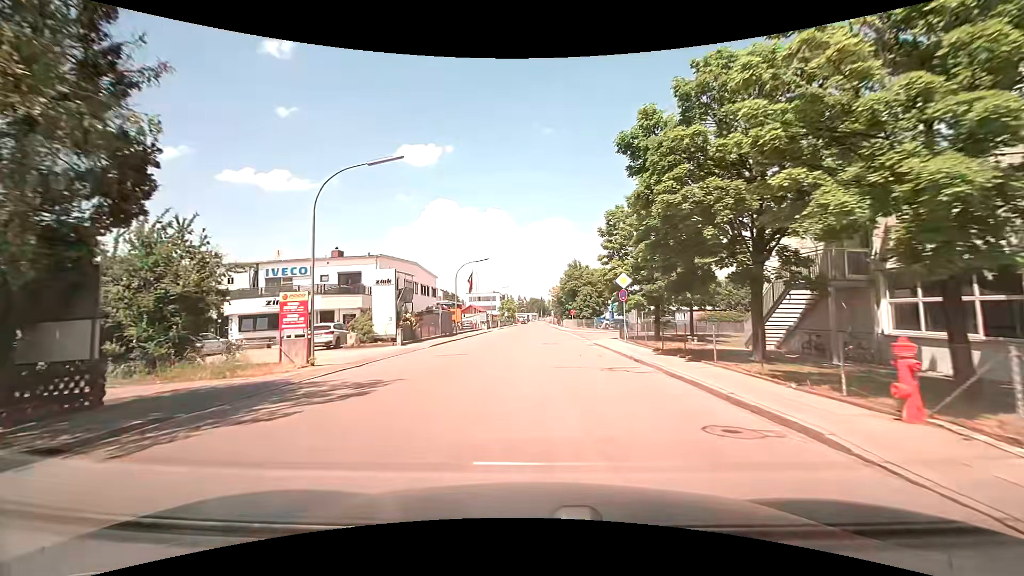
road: unclassified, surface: asphalt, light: Day
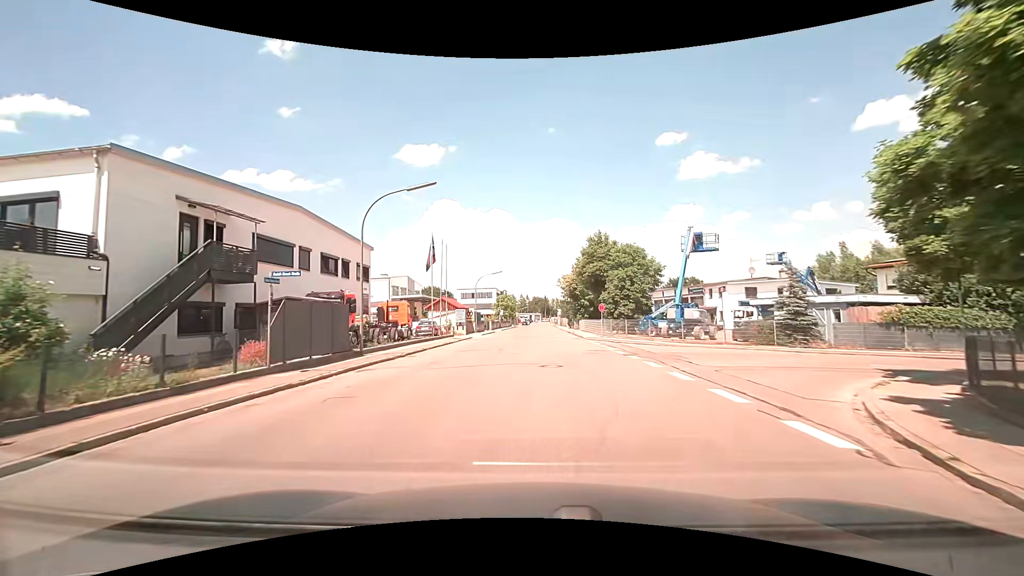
(-0.1, +26.9) m; 0°
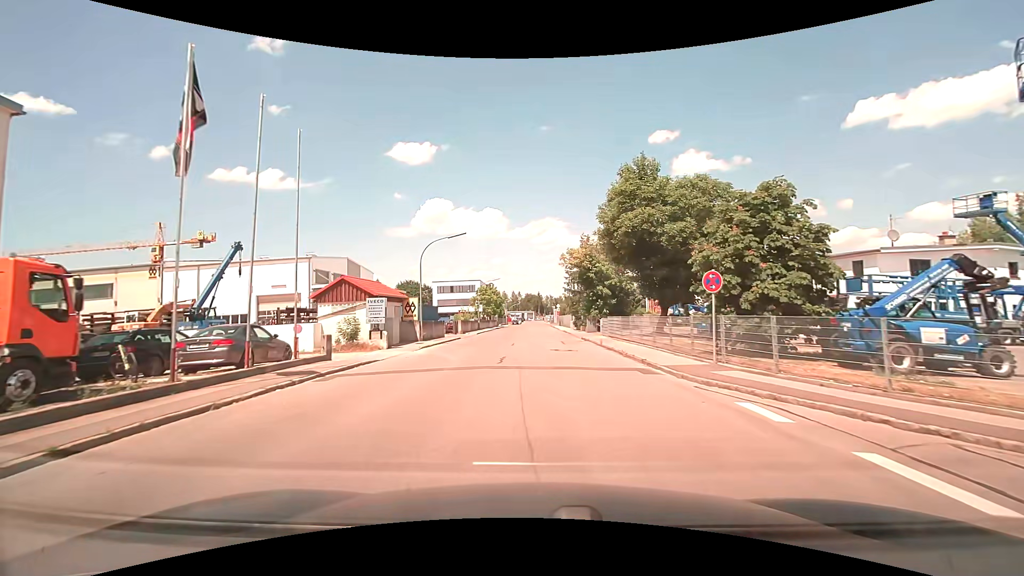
(+0.1, +26.0) m; +1°
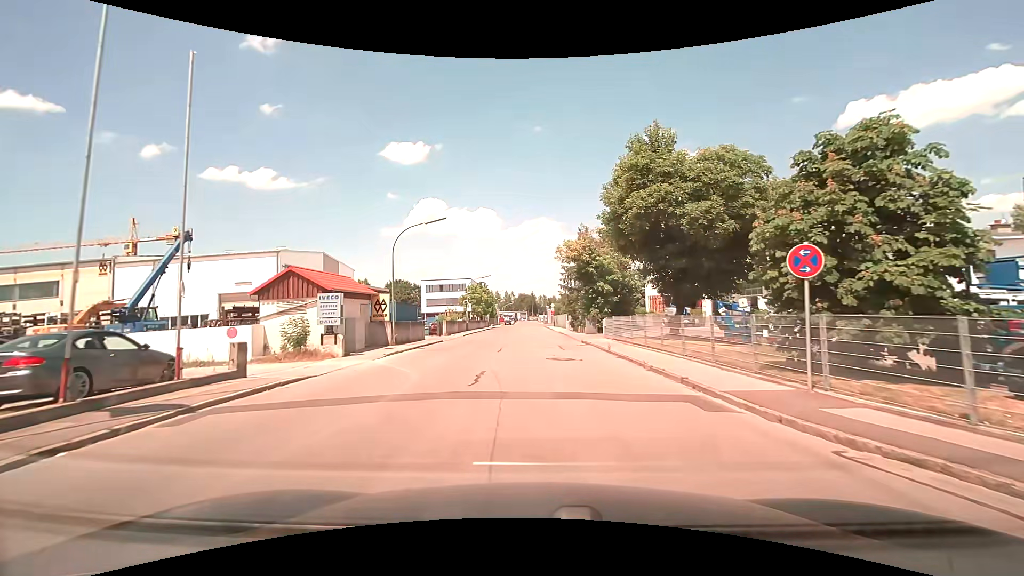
(0.0, +5.1) m; +1°
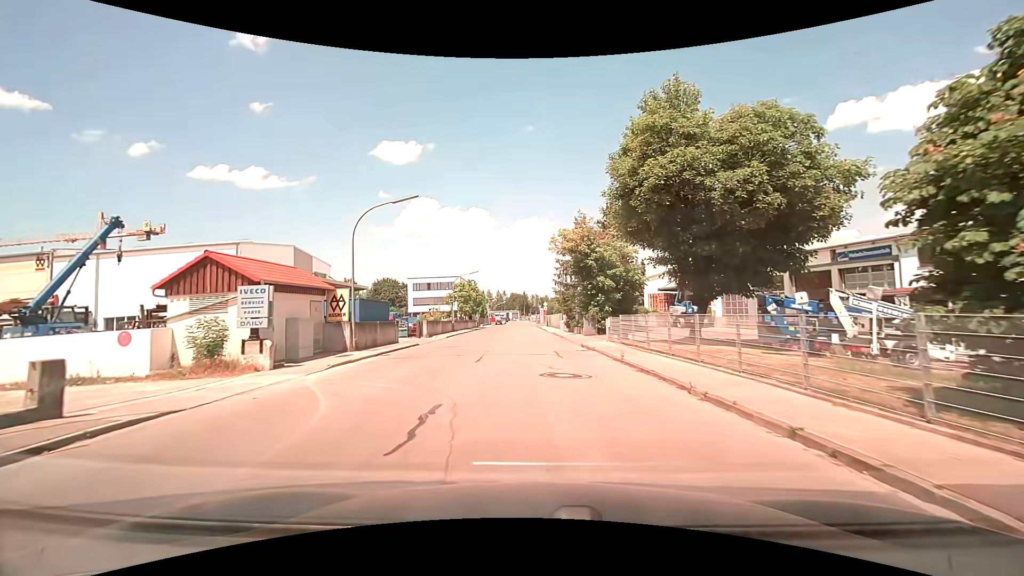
(0.0, +5.1) m; 0°
